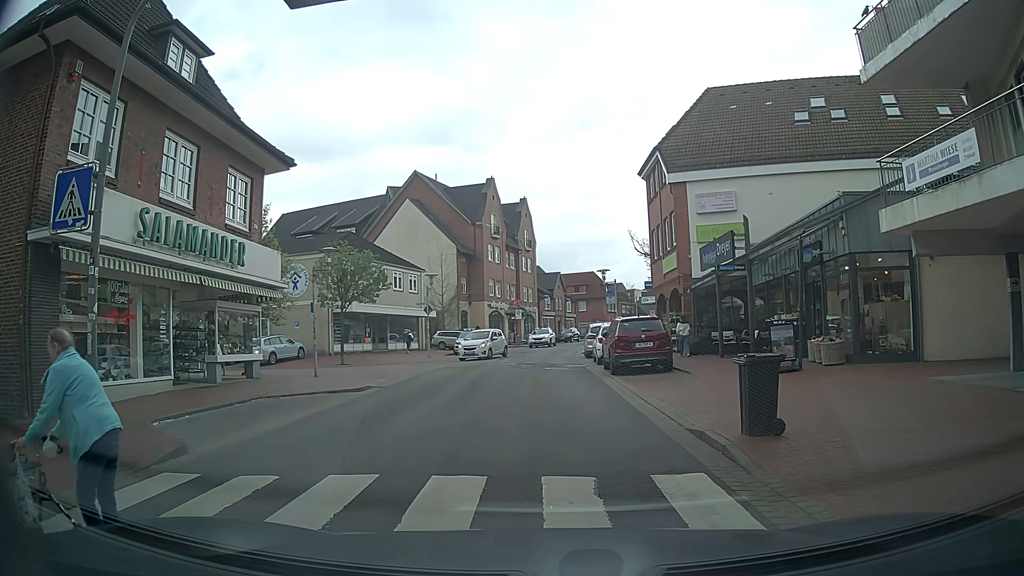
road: unclassified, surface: asphalt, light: Day
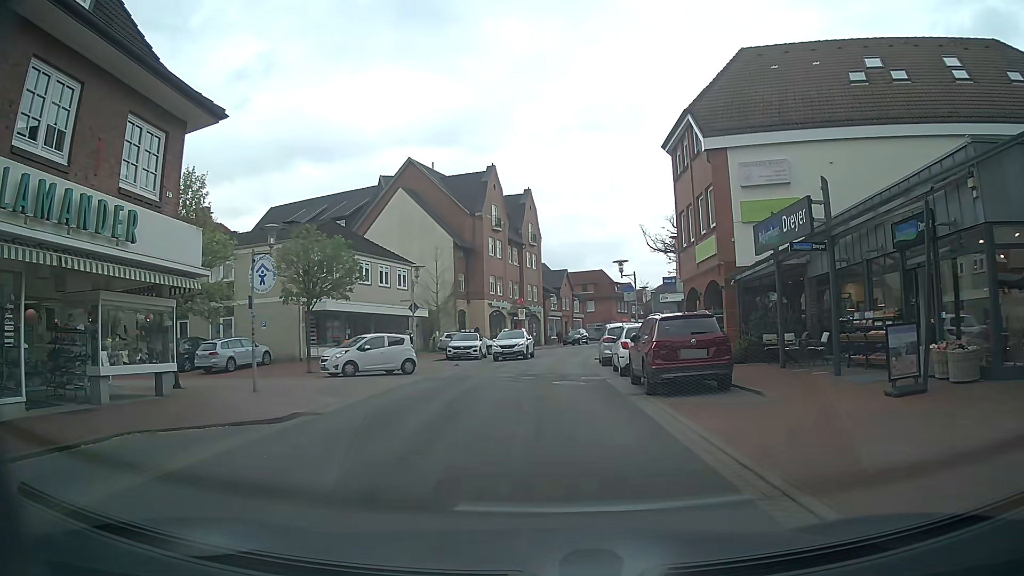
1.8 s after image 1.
(0.0, +6.1) m; 0°
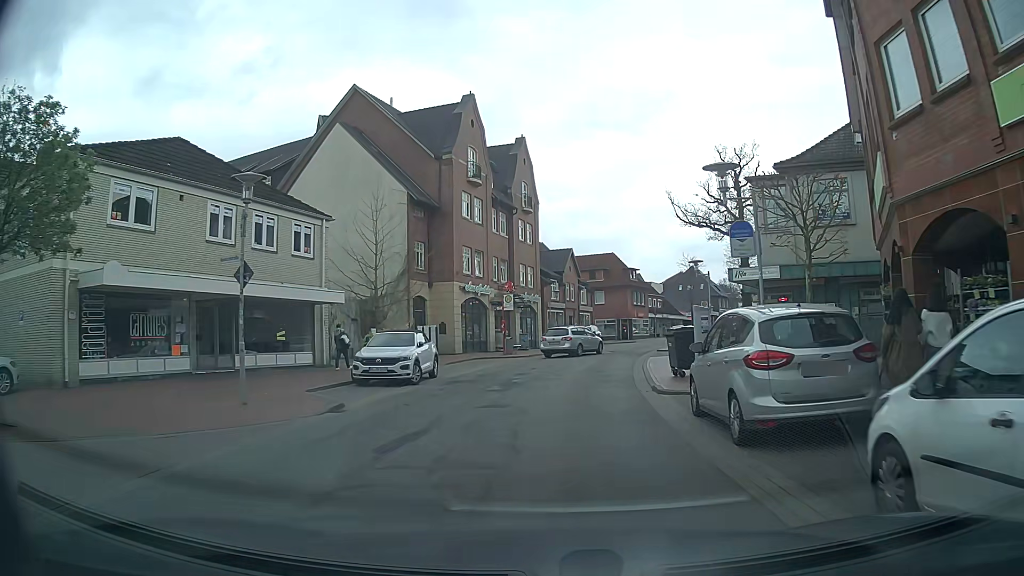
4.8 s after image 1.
(+0.1, +18.8) m; 0°
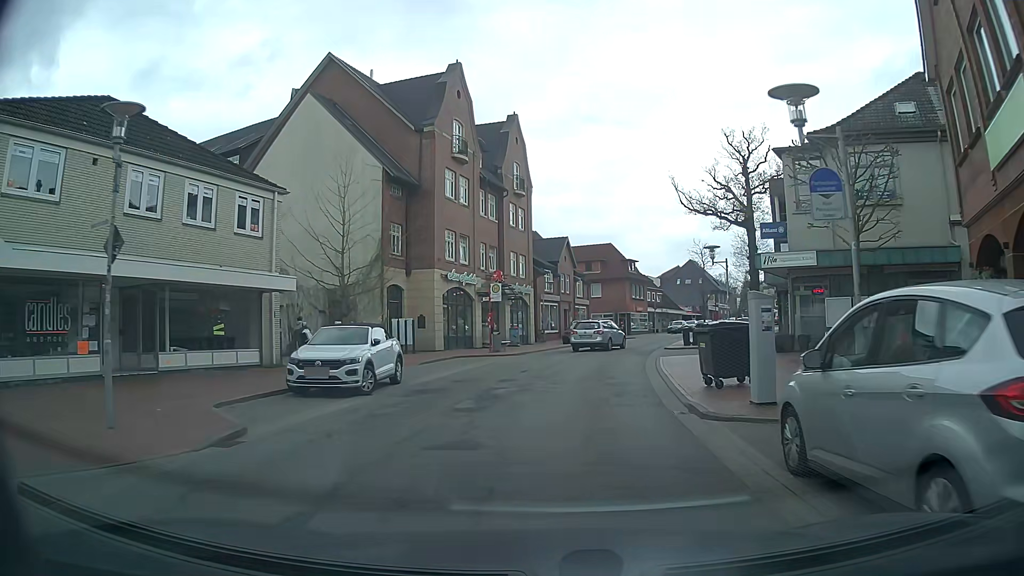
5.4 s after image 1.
(+0.1, +4.6) m; +1°
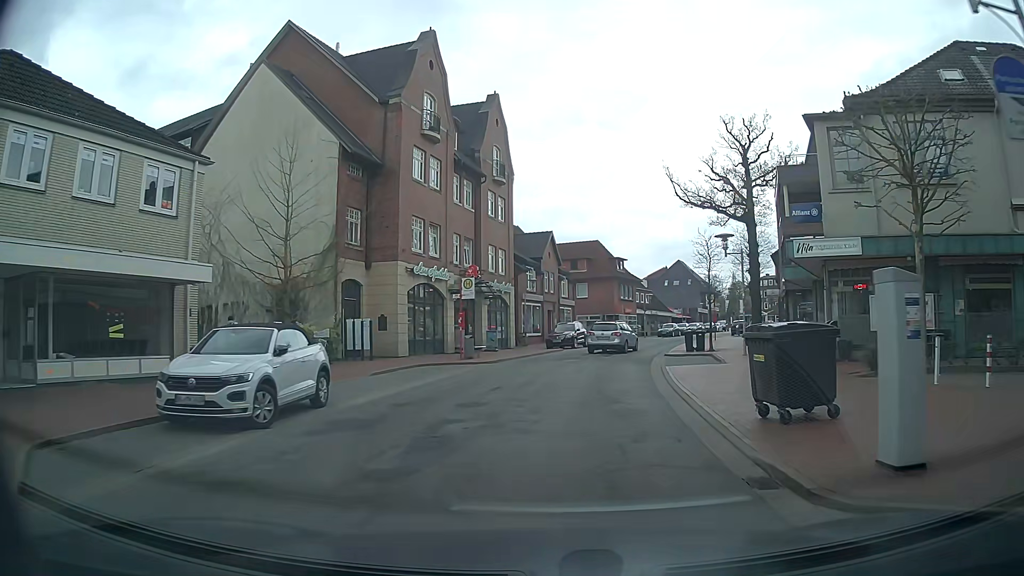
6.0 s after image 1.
(0.0, +4.8) m; +1°
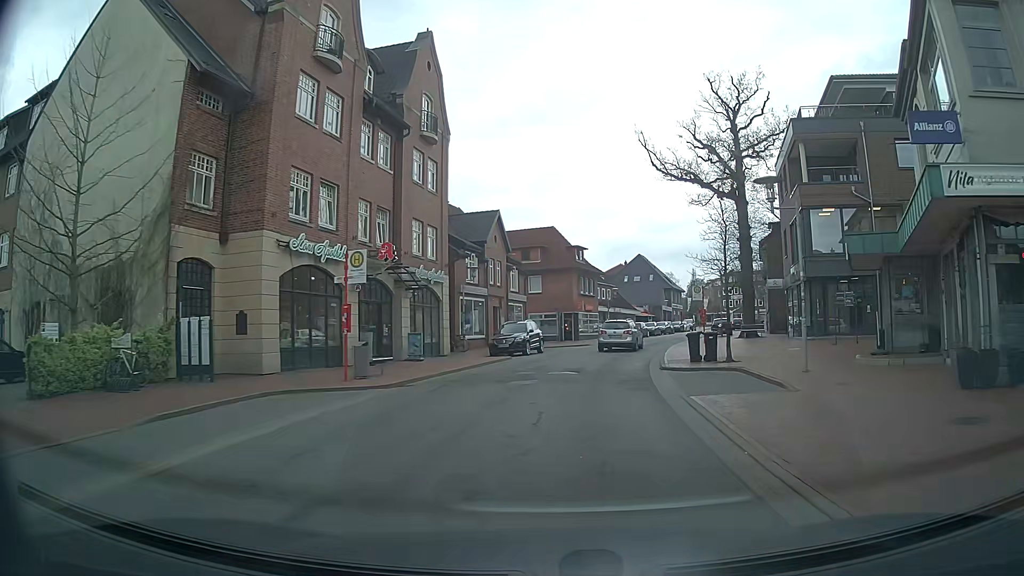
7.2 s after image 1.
(+0.3, +9.9) m; +4°
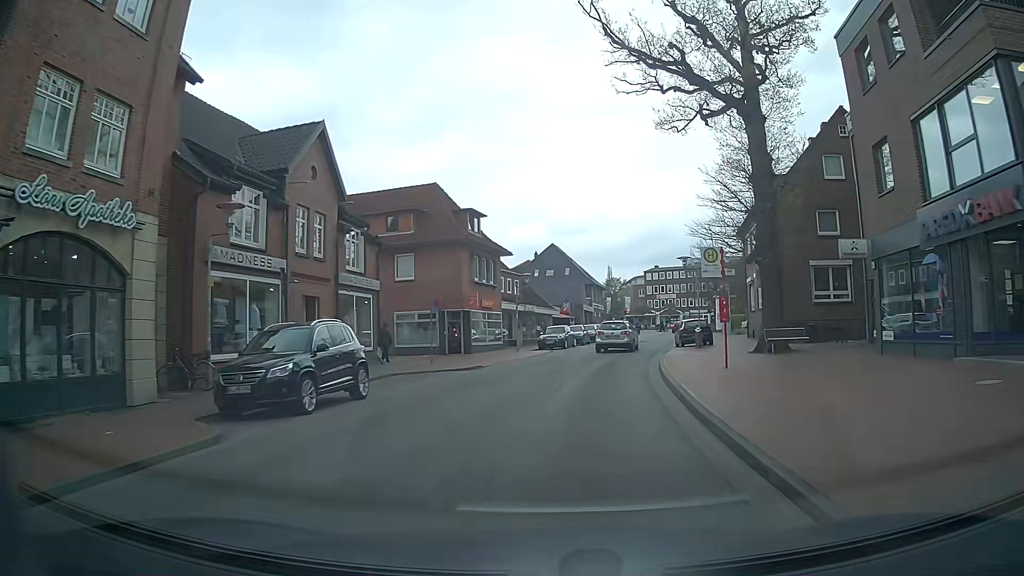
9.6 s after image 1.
(+1.5, +20.2) m; +7°
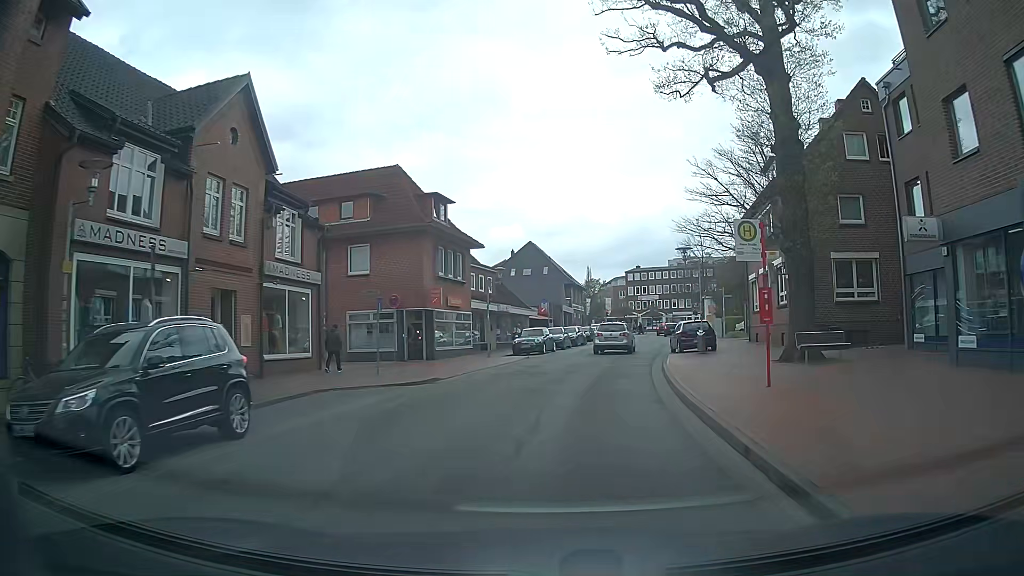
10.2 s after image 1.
(+0.2, +5.1) m; +4°
(0, +10) (+1, +20) (+3, +30) (+4, +40) (+6, +50) (+8, +59) (+9, +69) (+11, +79) (+13, +89) (+14, +99) m
